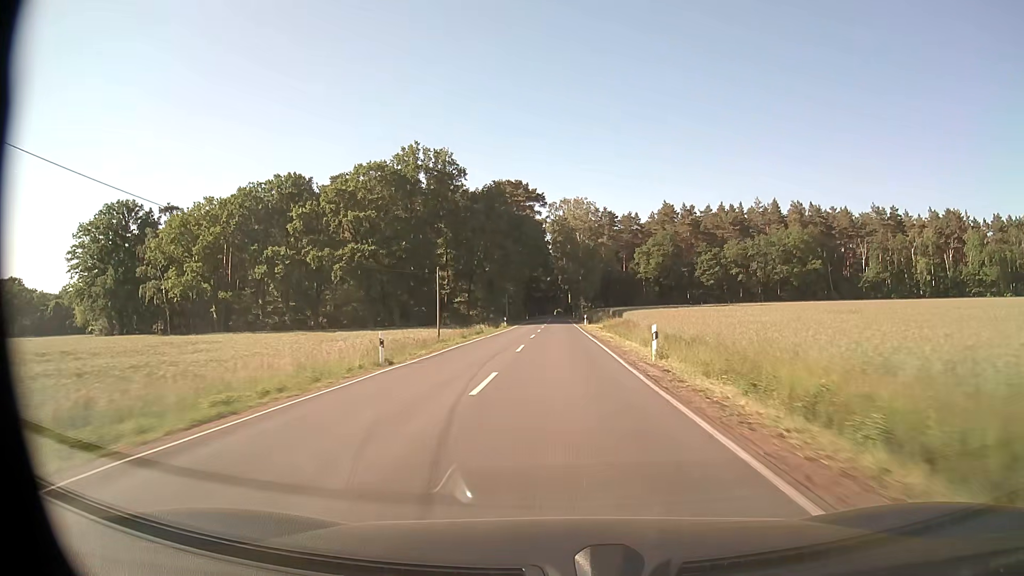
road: secondary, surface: asphalt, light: Day
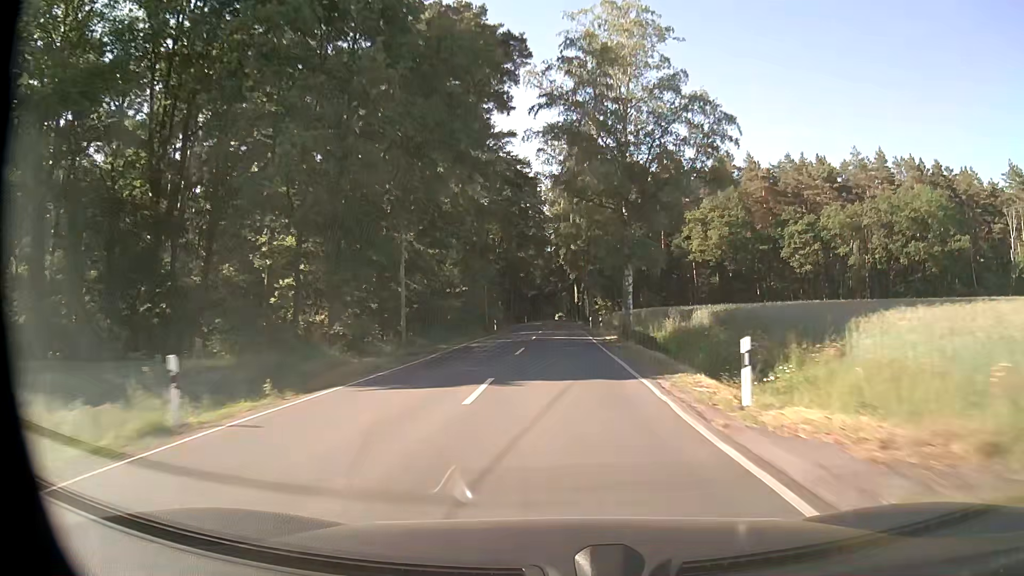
(0.0, +61.5) m; 0°
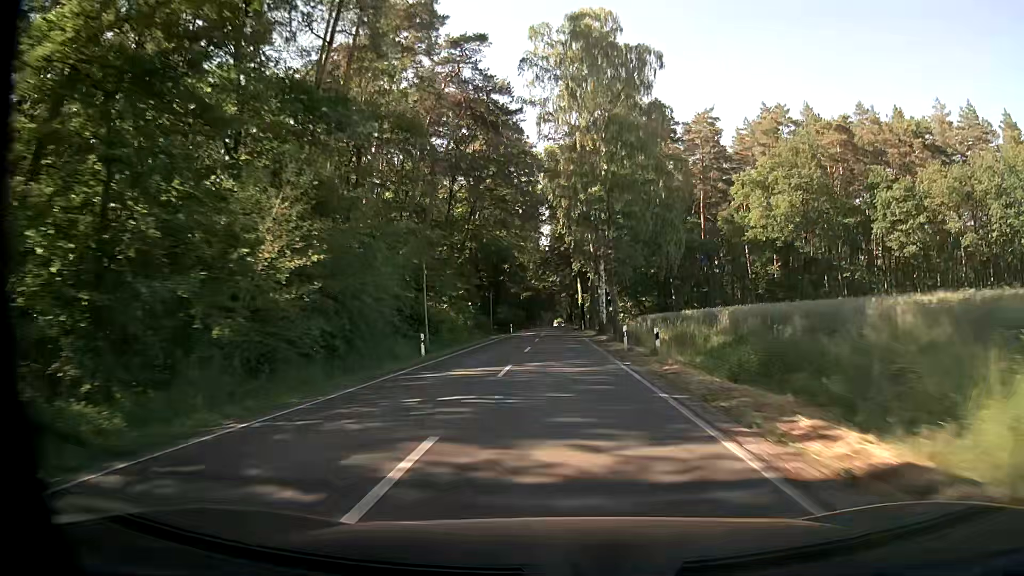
(+0.1, +31.1) m; +1°
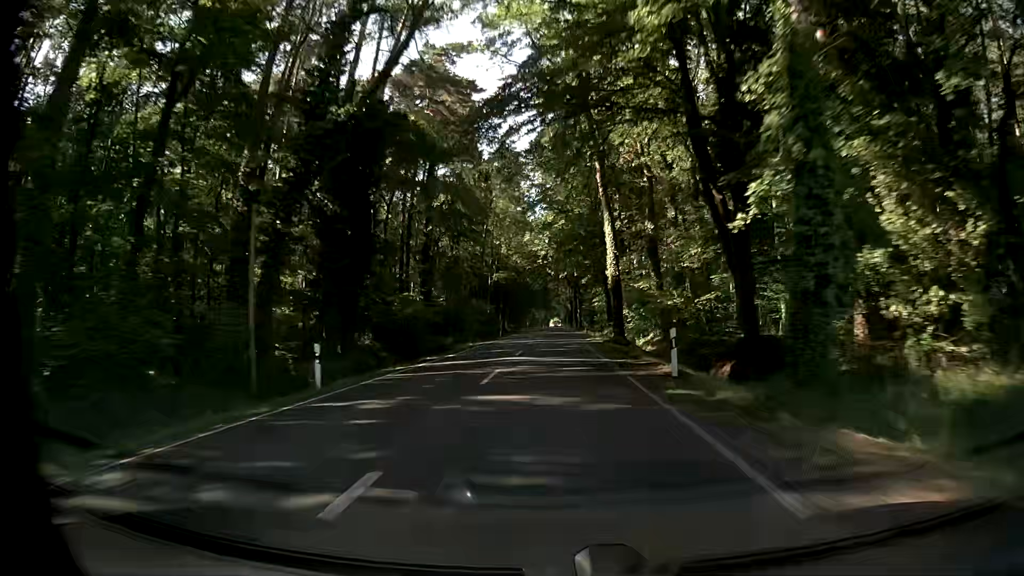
(-0.3, +62.5) m; 0°
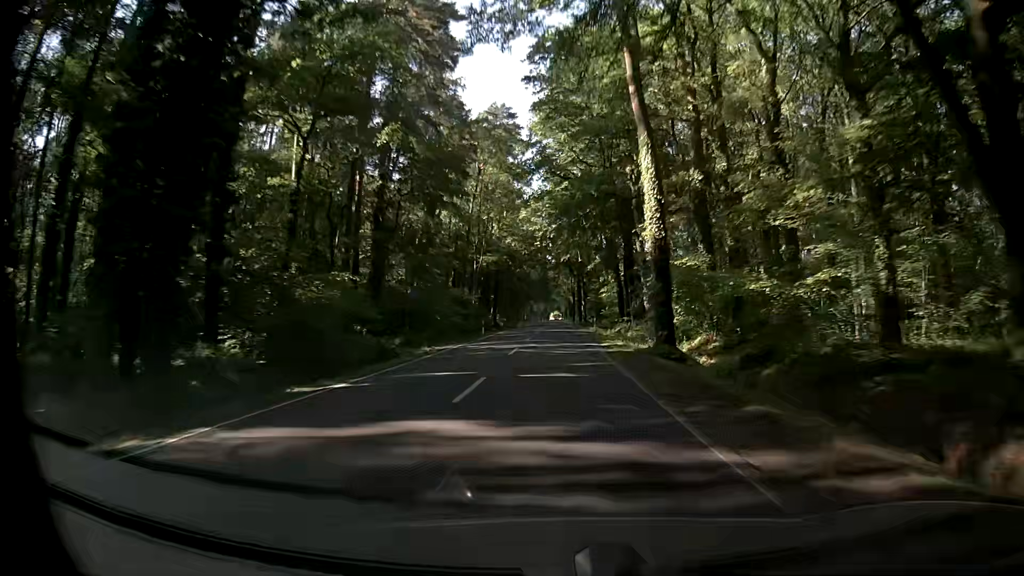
(0.0, +15.7) m; 0°
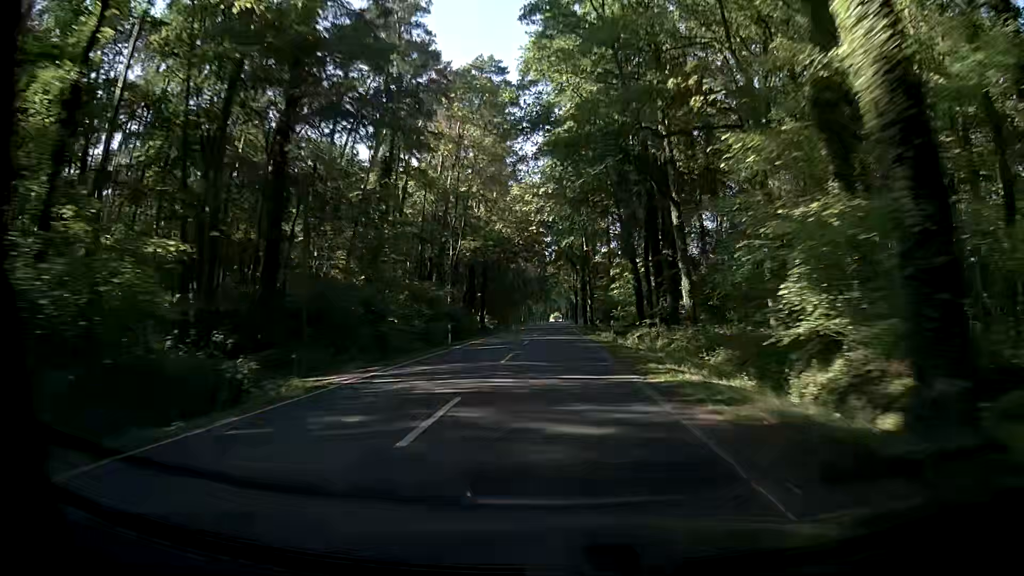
(0.0, +15.7) m; 0°
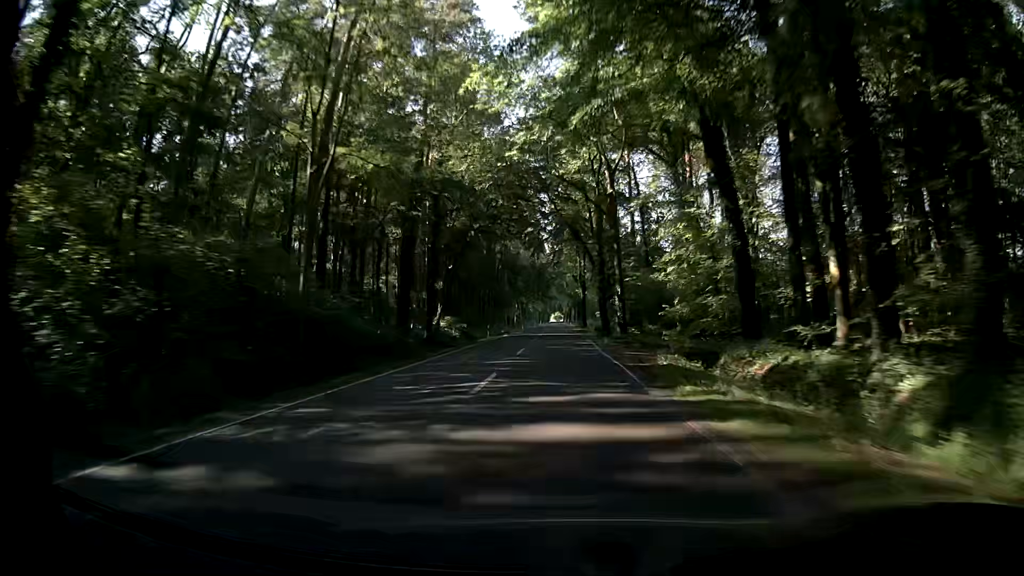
(+0.1, +31.5) m; +1°
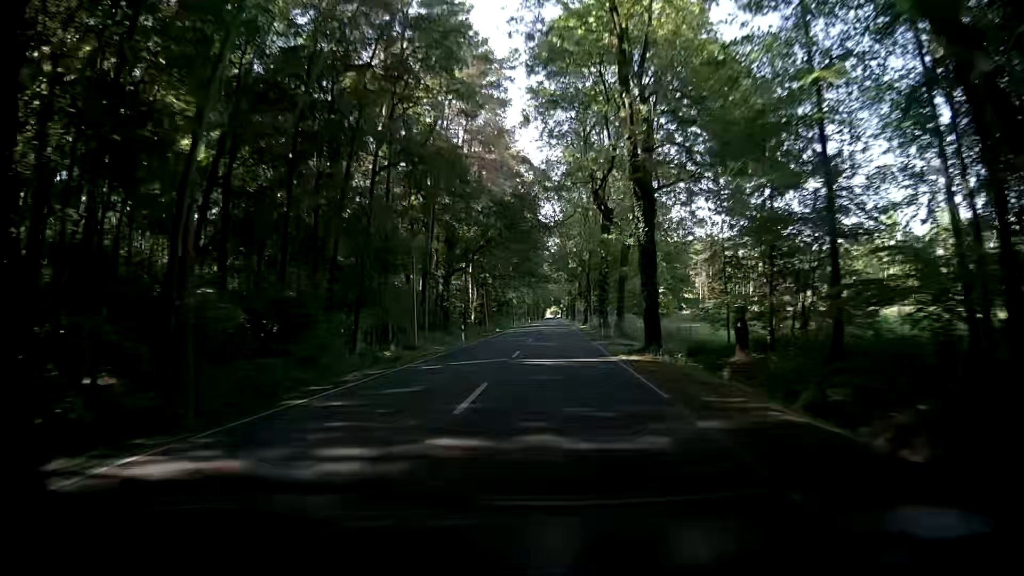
(-0.5, +63.2) m; 0°
(0, +10) (0, +20) (0, +30) (0, +40) (-1, +50) (-1, +60) (-1, +70) (-1, +80) (-1, +90) (-1, +100) m
